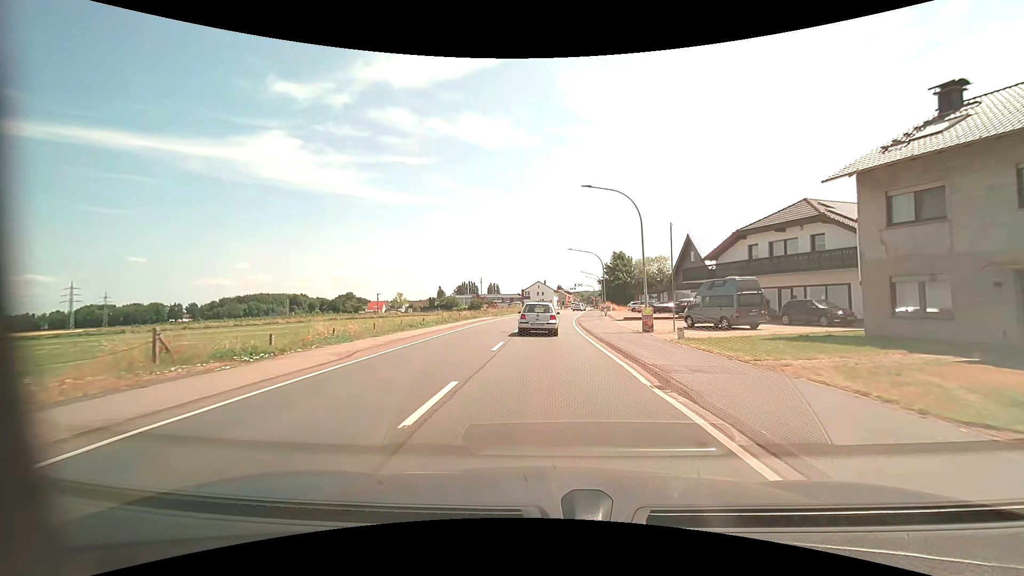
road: primary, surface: asphalt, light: Day
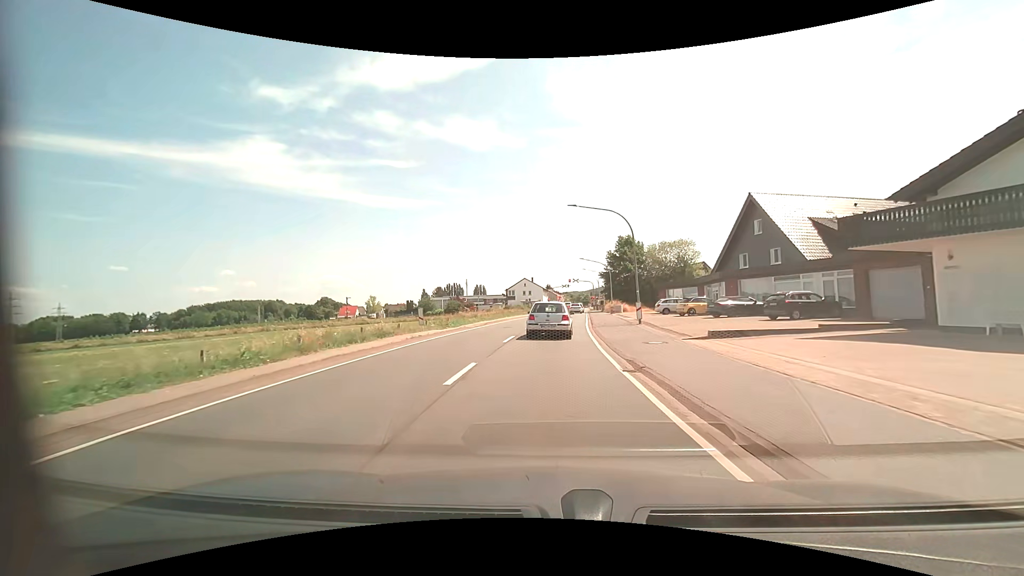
(0.0, +24.3) m; +1°
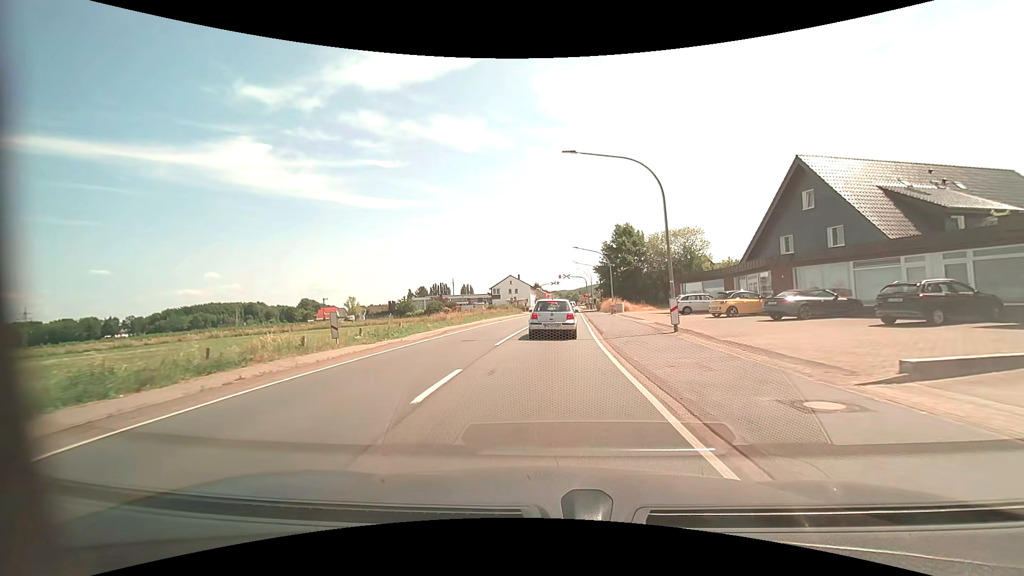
(+0.1, +10.7) m; +1°
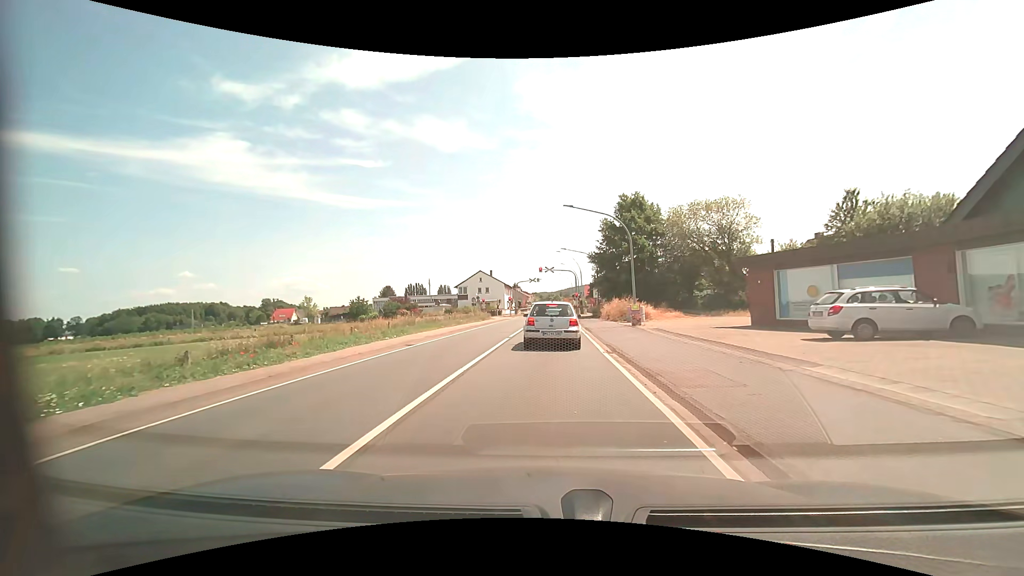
(+0.6, +22.1) m; +3°
